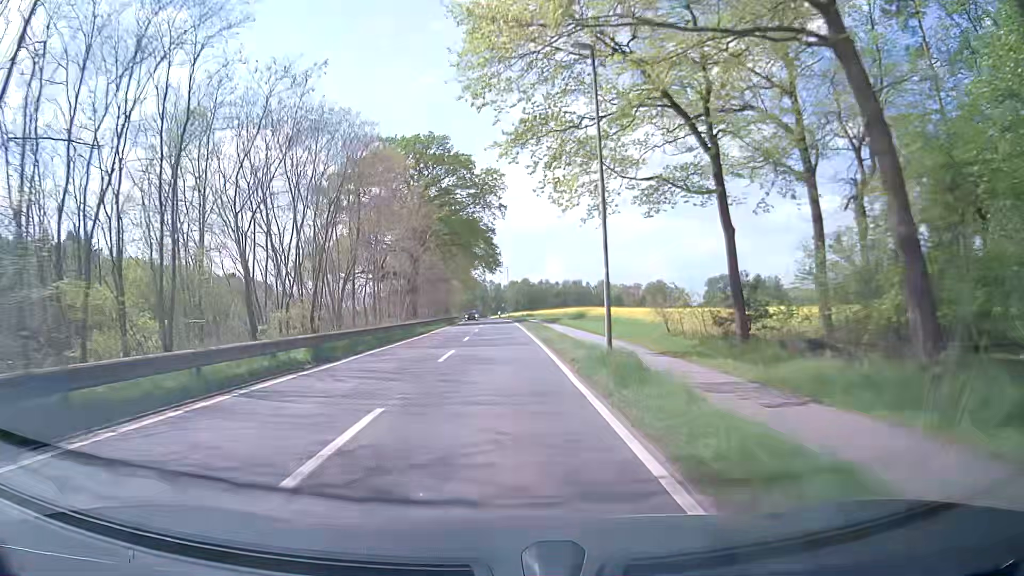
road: tertiary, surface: asphalt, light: Day
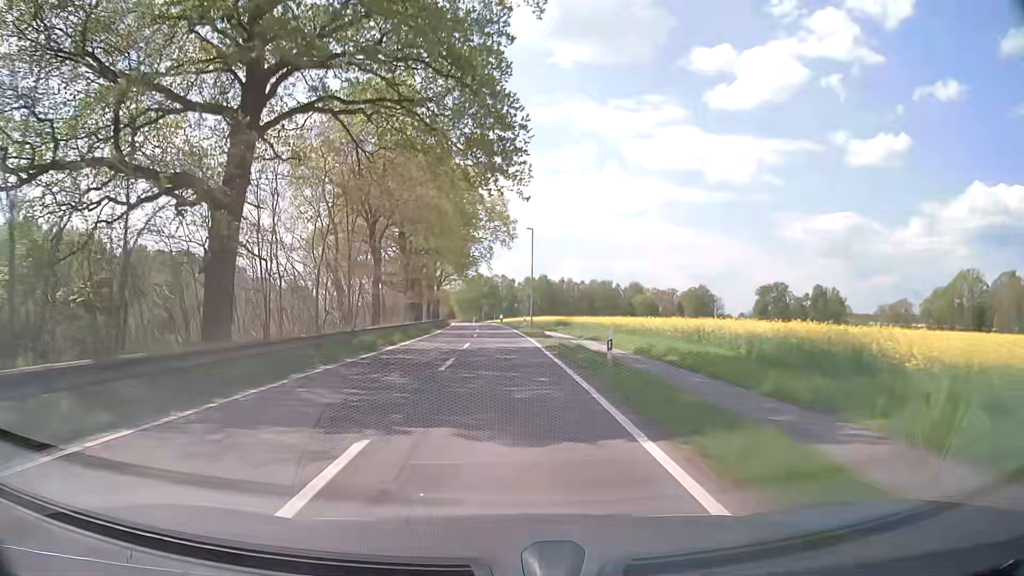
(-0.6, +49.5) m; -1°
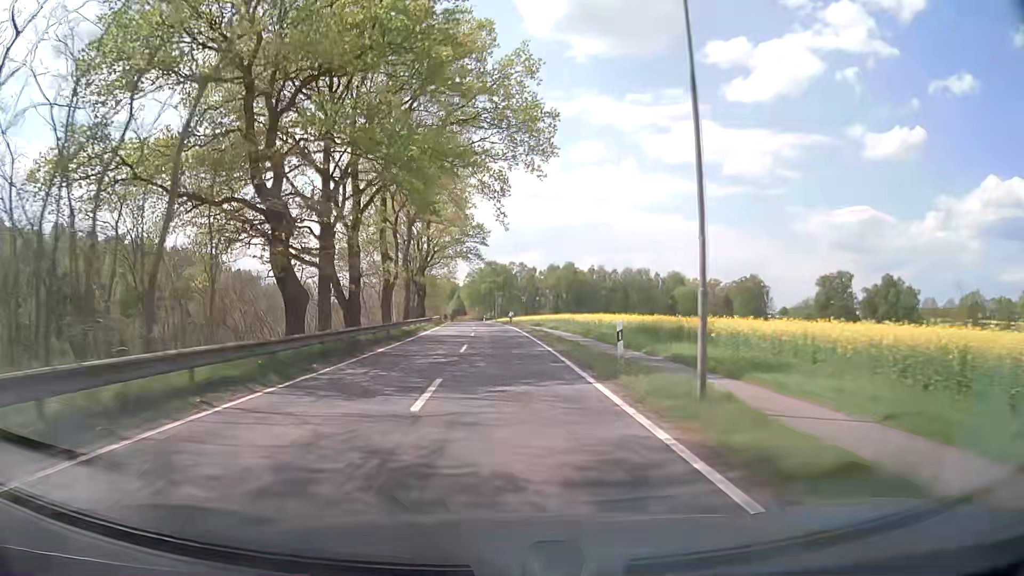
(-0.3, +40.2) m; -1°
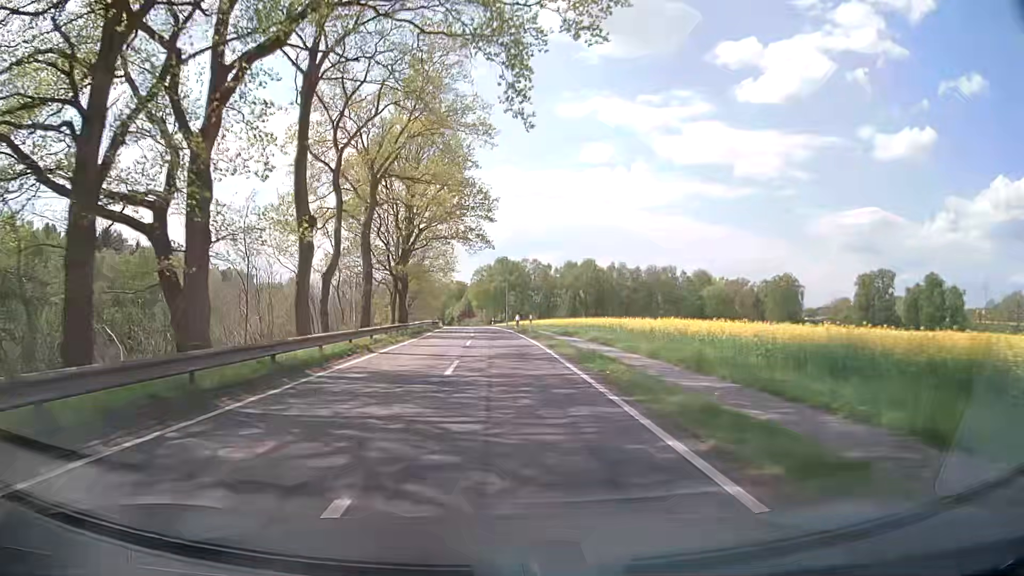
(-0.1, +20.3) m; -1°
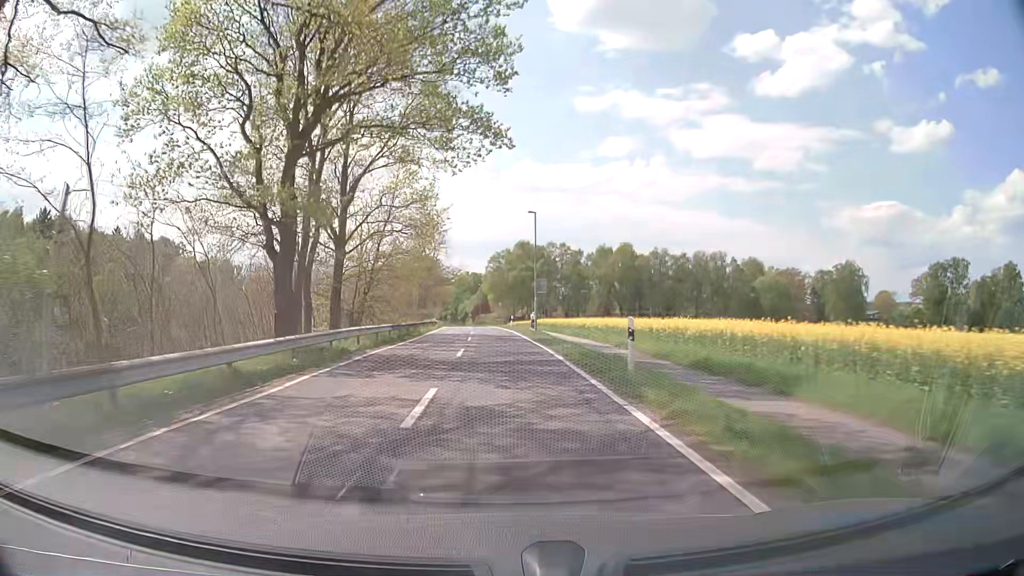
(-0.4, +30.5) m; -2°
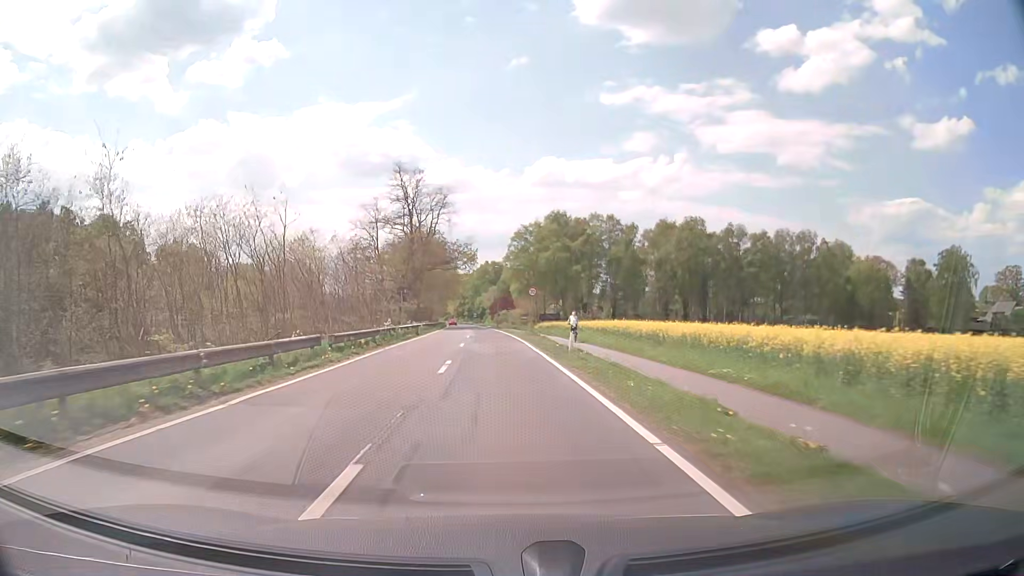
(-0.6, +41.2) m; -2°
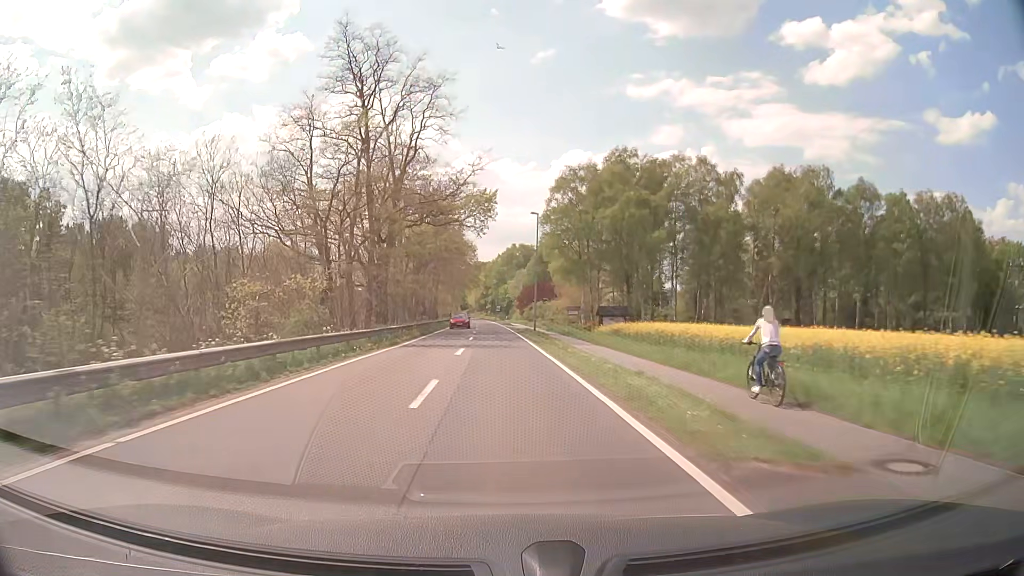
(-0.8, +42.2) m; -2°
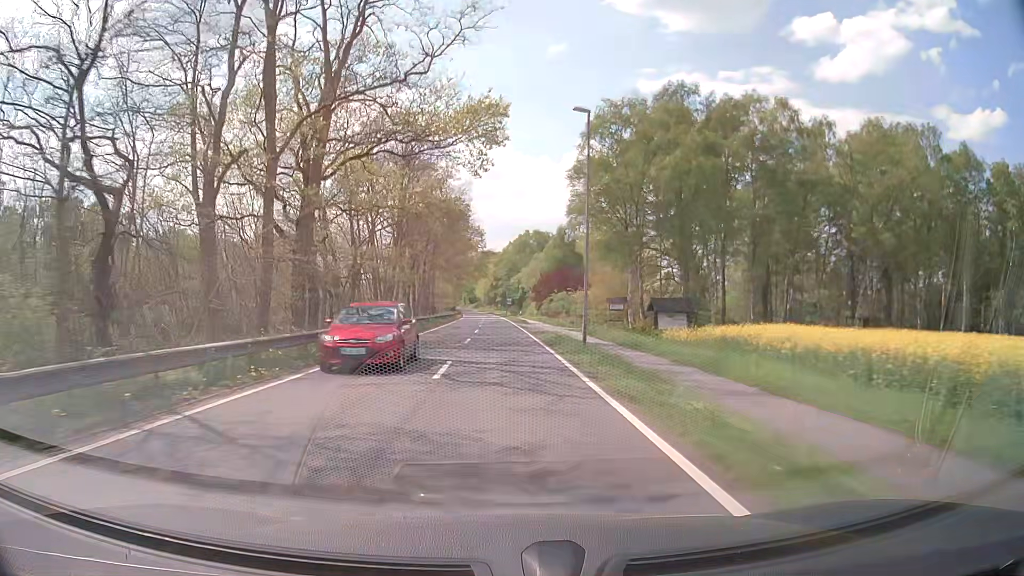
(-0.2, +21.6) m; -1°
(0, +10) (0, +20) (0, +30) (0, +40) (-1, +50) (-1, +60) (-1, +70) (-1, +80) (-2, +90) (-2, +100) m
